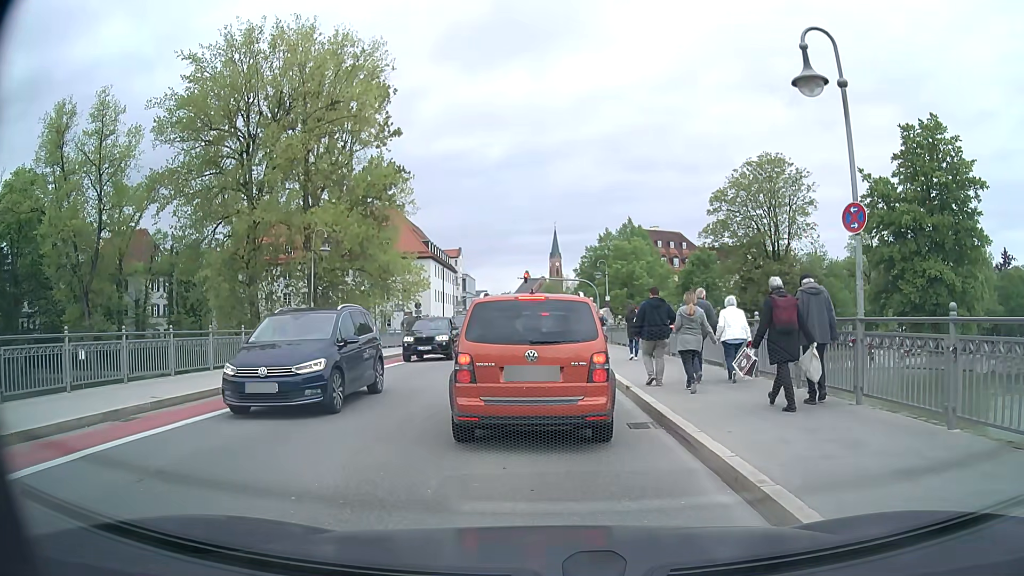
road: secondary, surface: asphalt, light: Day
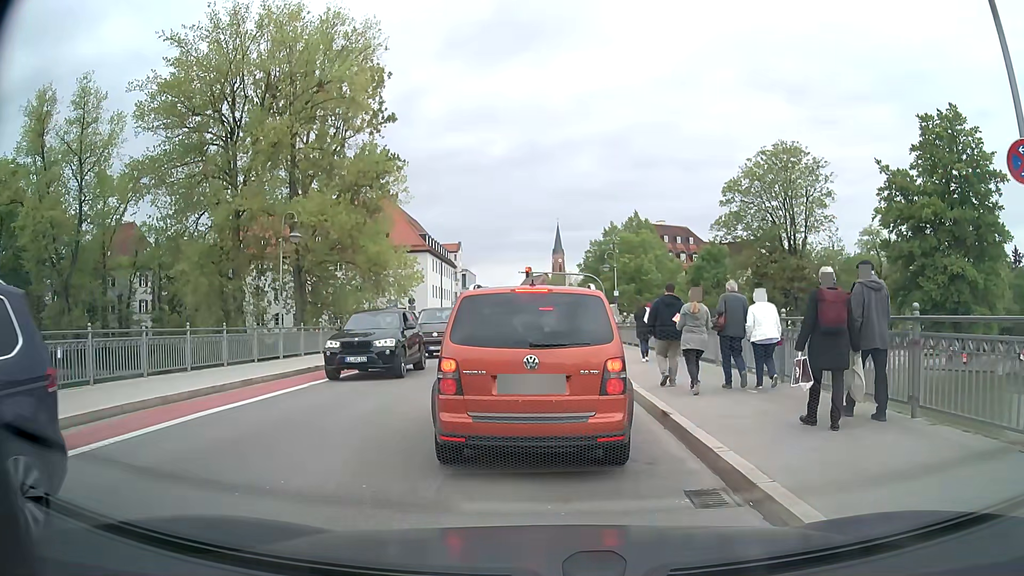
(0.0, +3.6) m; 0°
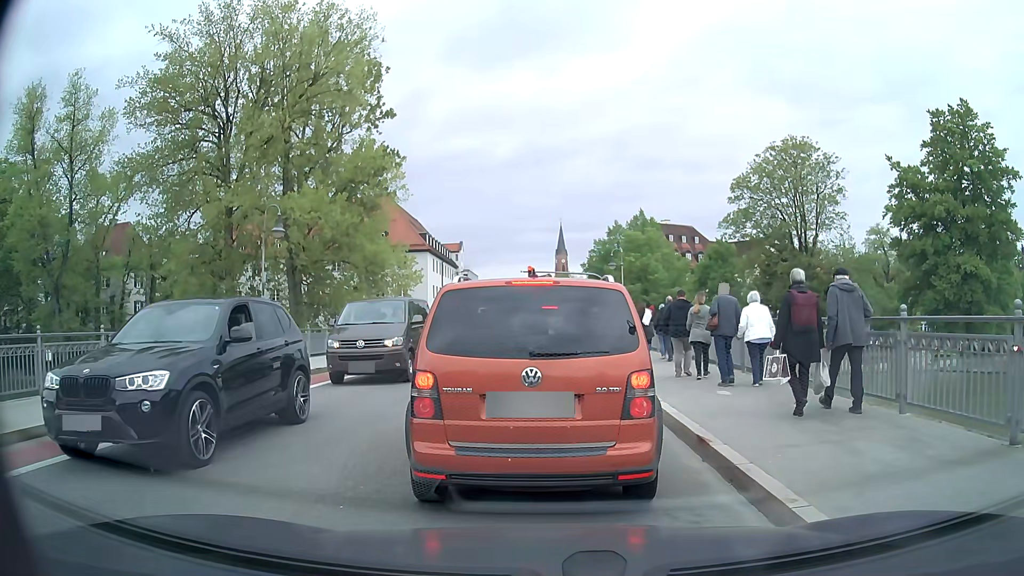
(0.0, +1.8) m; -1°
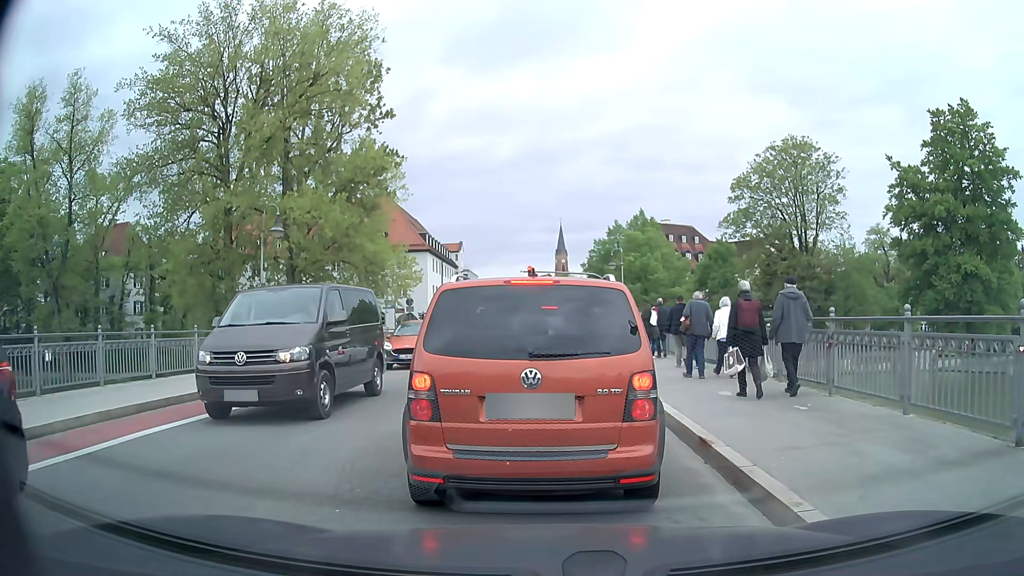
(0.0, +0.1) m; 0°
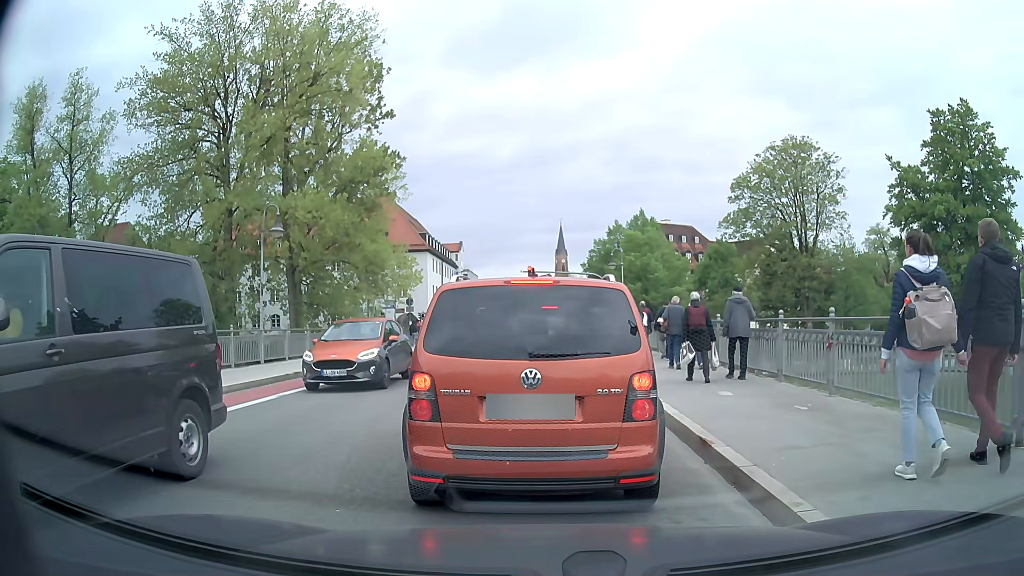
(0.0, +0.1) m; 0°
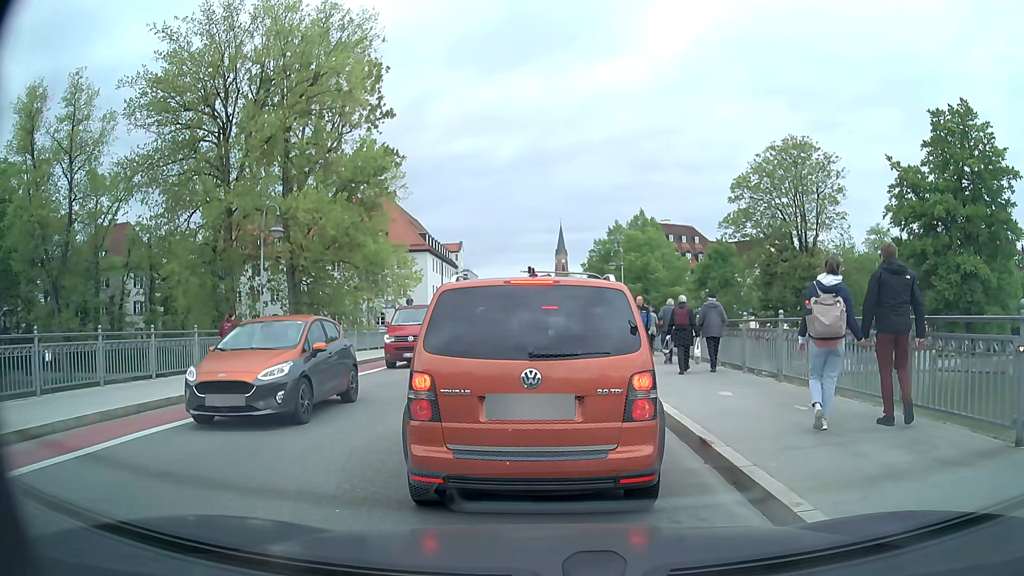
(0.0, 0.0) m; 0°
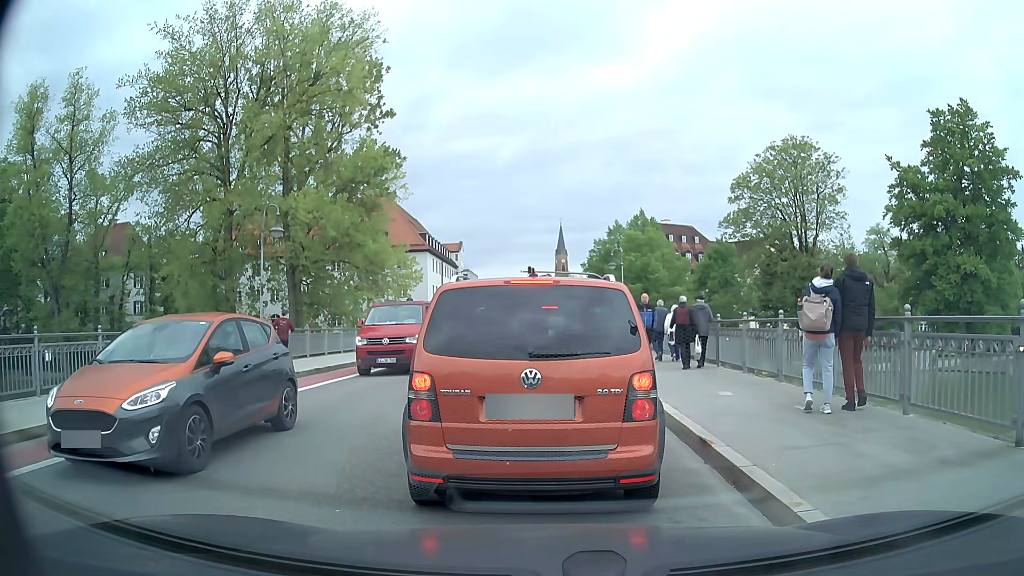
(0.0, 0.0) m; 0°
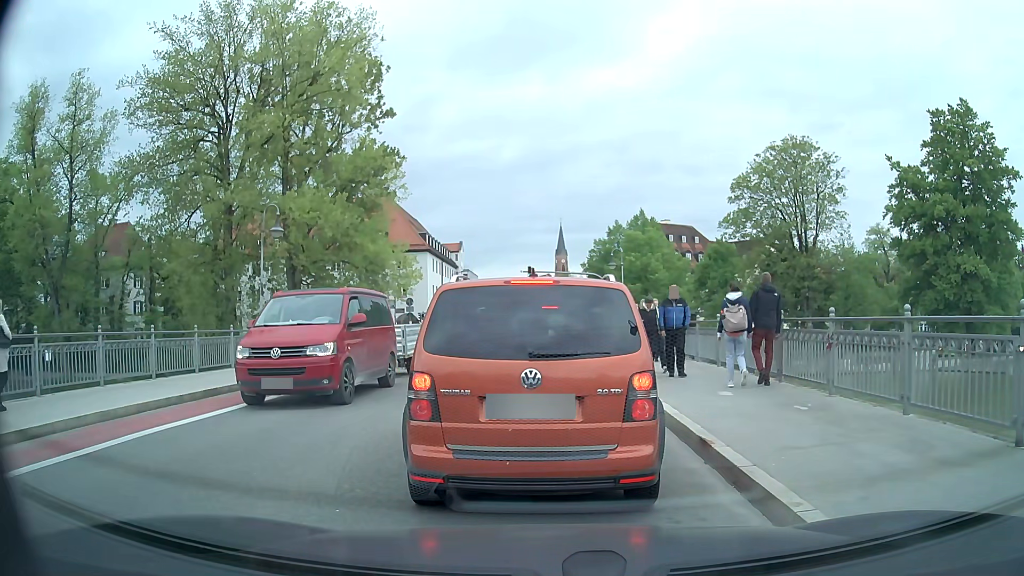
(0.0, 0.0) m; 0°
